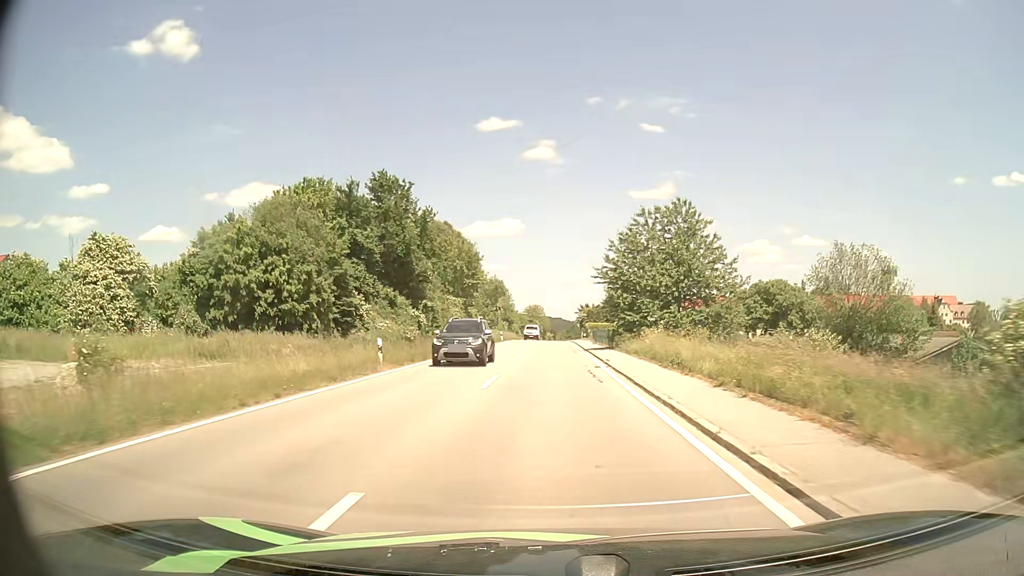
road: tertiary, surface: asphalt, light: Day
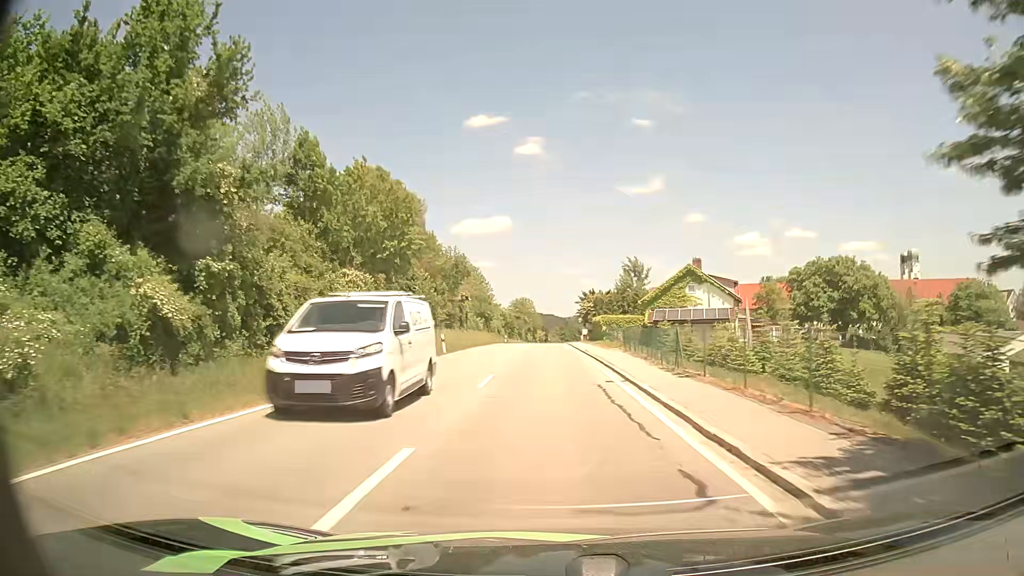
(+0.2, +36.1) m; +1°
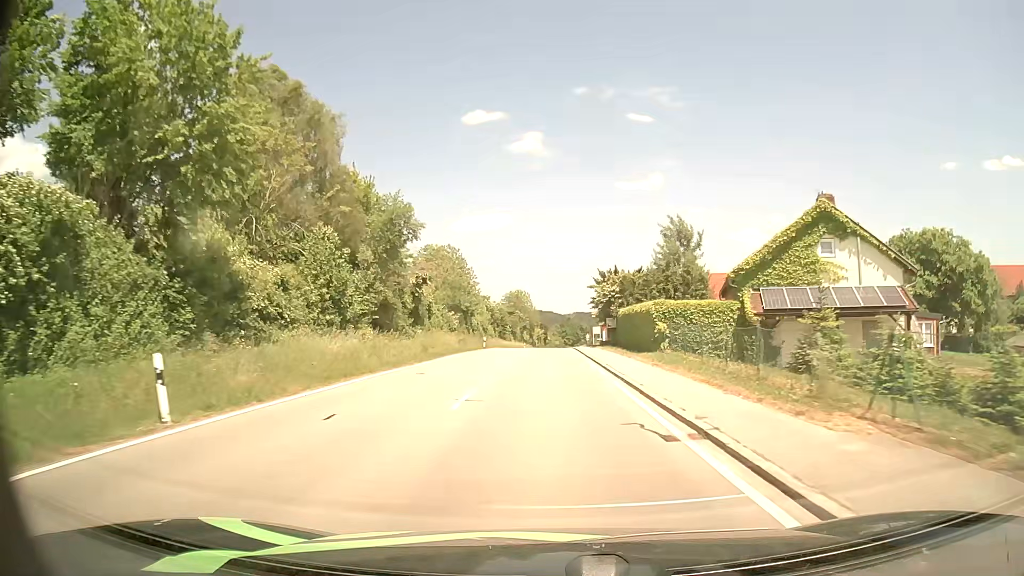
(0.0, +28.3) m; 0°
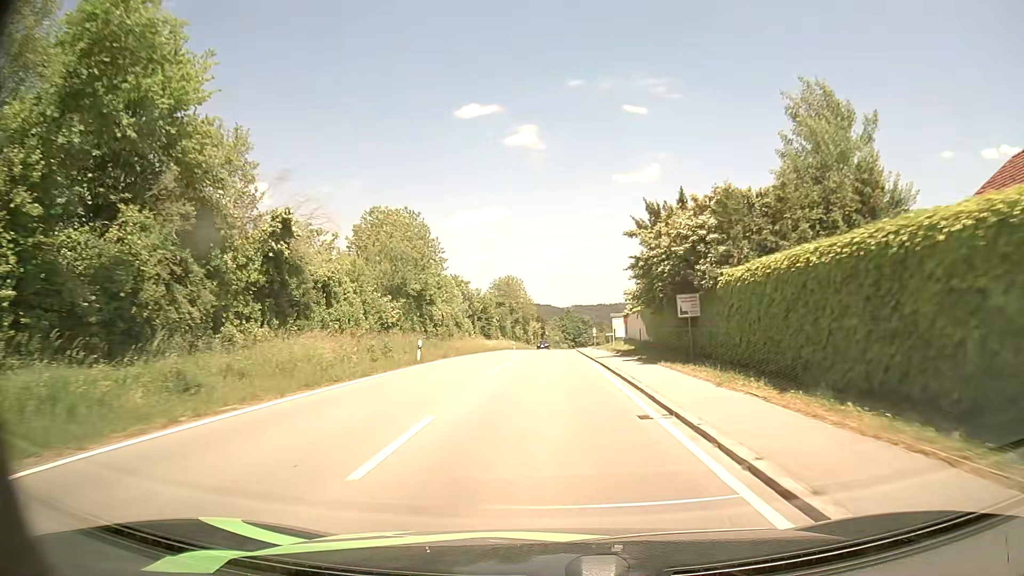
(+0.1, +29.1) m; 0°
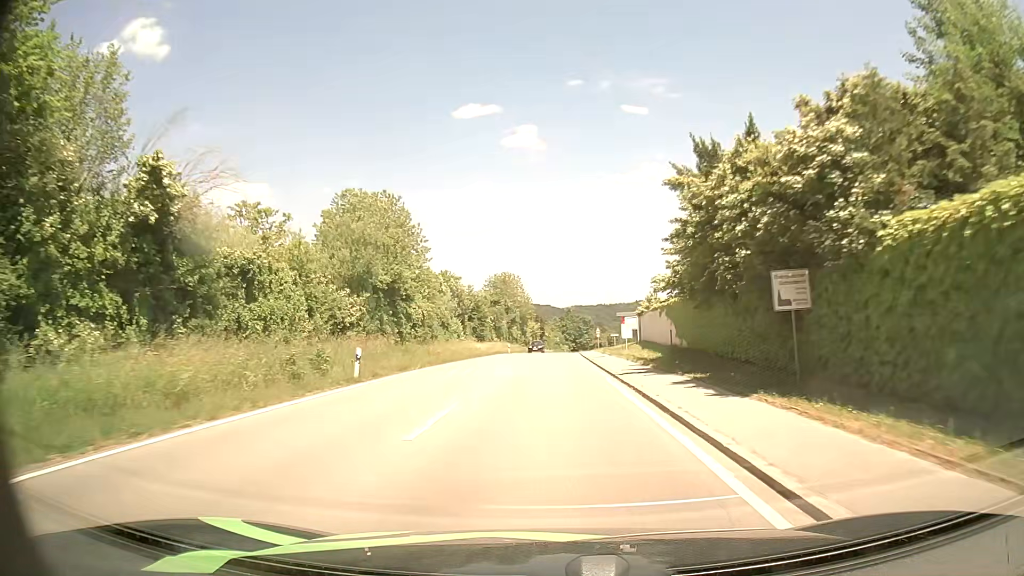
(0.0, +9.8) m; 0°
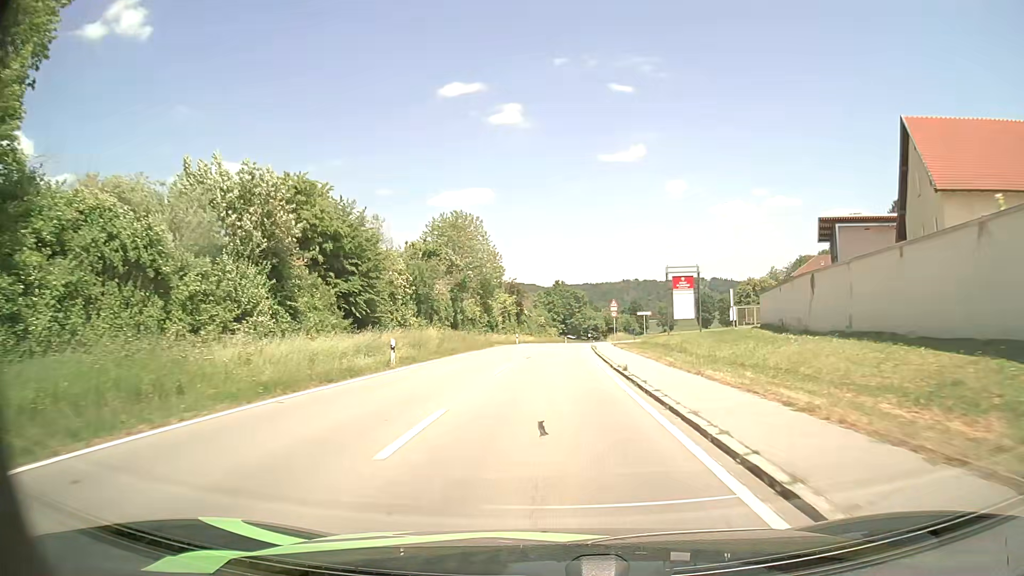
(+0.7, +49.9) m; +1°
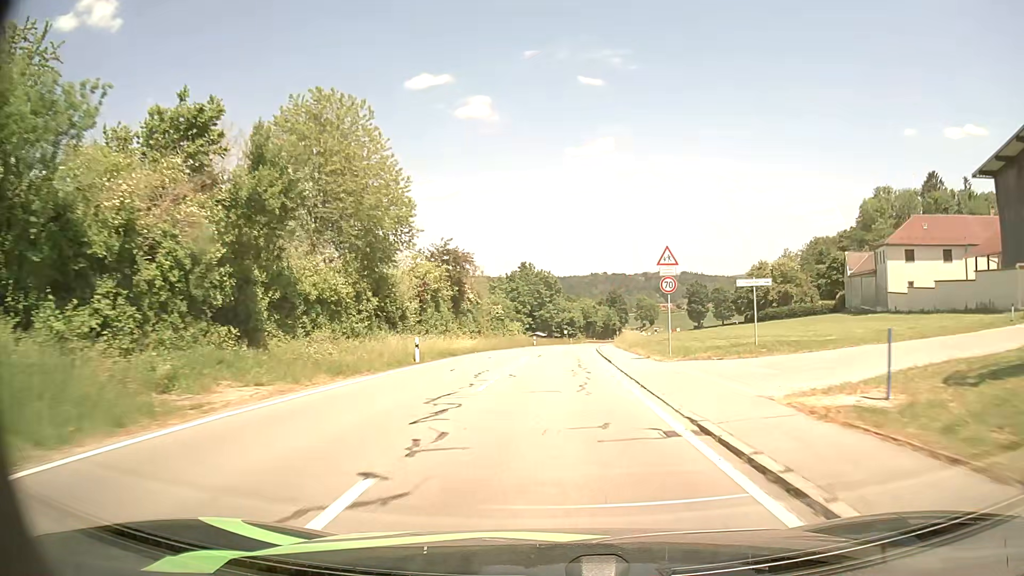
(+0.6, +40.9) m; +2°
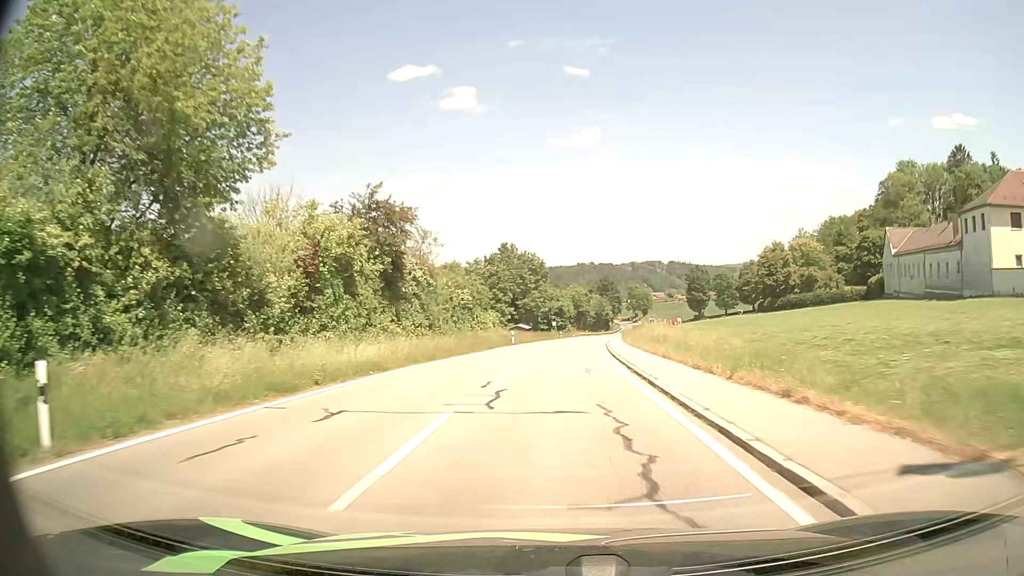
(+0.3, +21.0) m; +1°
(0, +10) (0, +20) (+1, +30) (+1, +40) (+2, +50) (+2, +60) (+3, +70) (+5, +80) (+6, +90) (+7, +100) m
